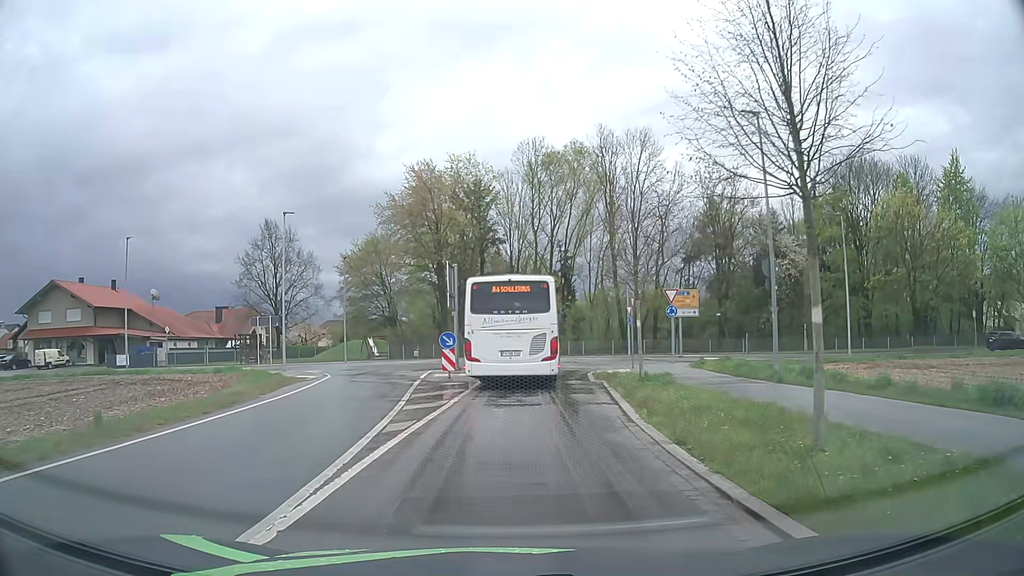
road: unclassified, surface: asphalt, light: Day
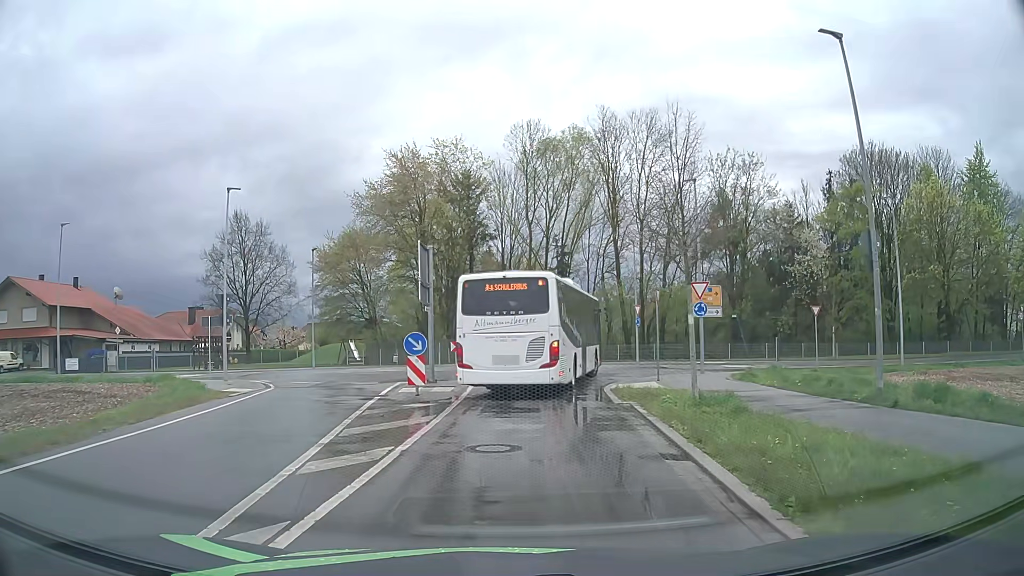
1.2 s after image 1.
(0.0, +6.4) m; +1°
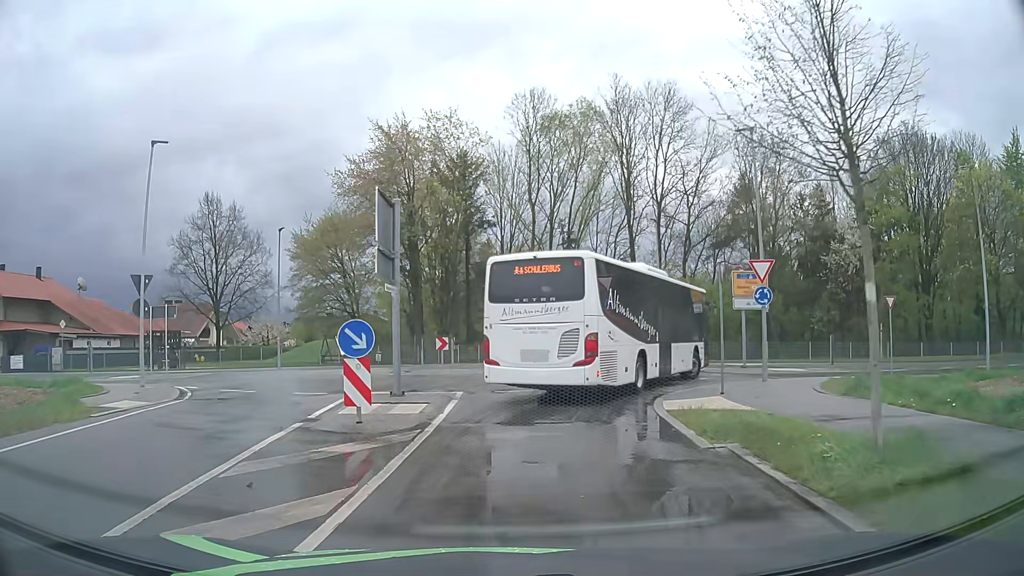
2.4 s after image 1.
(0.0, +7.0) m; 0°
